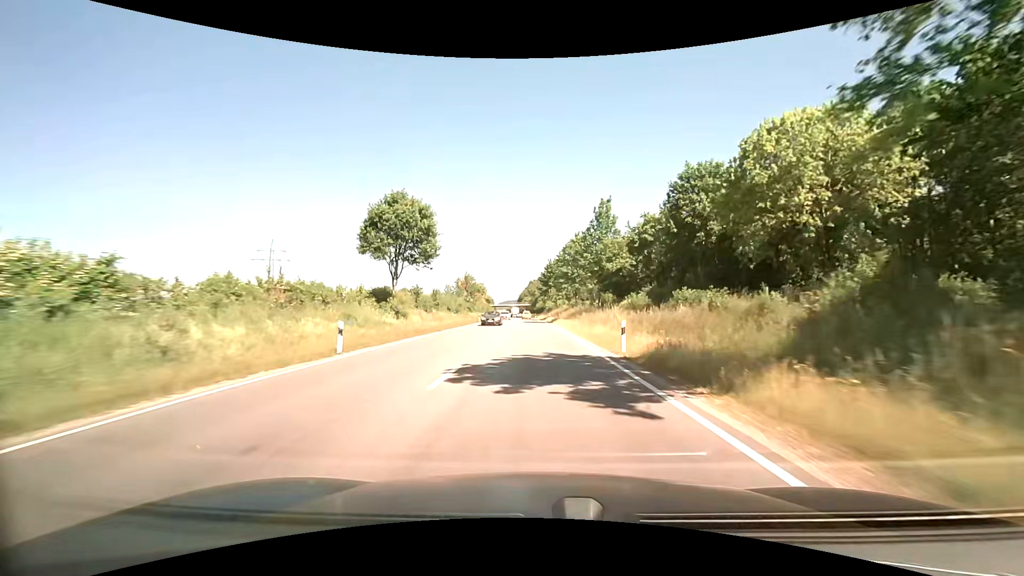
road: primary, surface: asphalt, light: Day
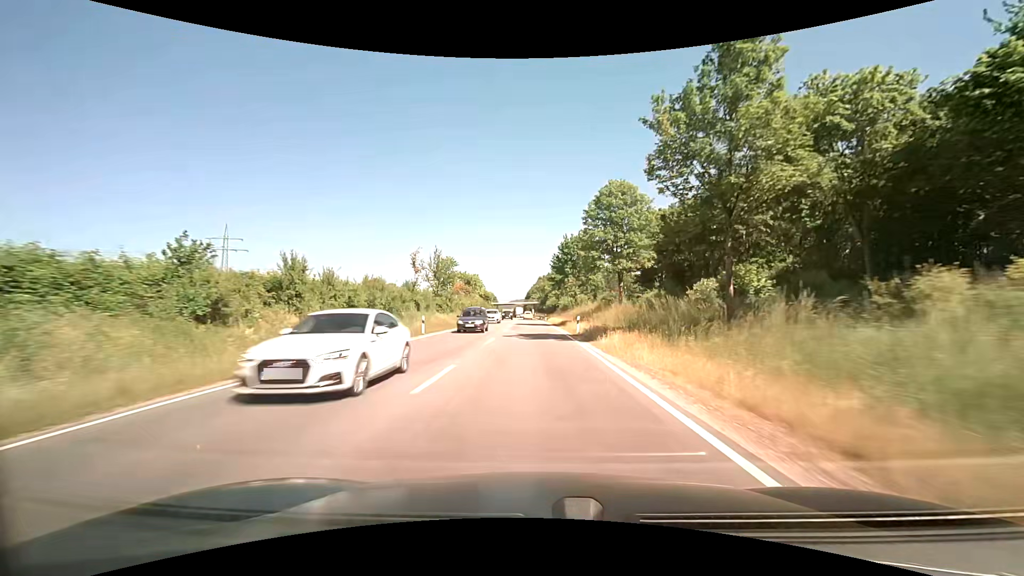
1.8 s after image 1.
(-0.3, +36.8) m; 0°
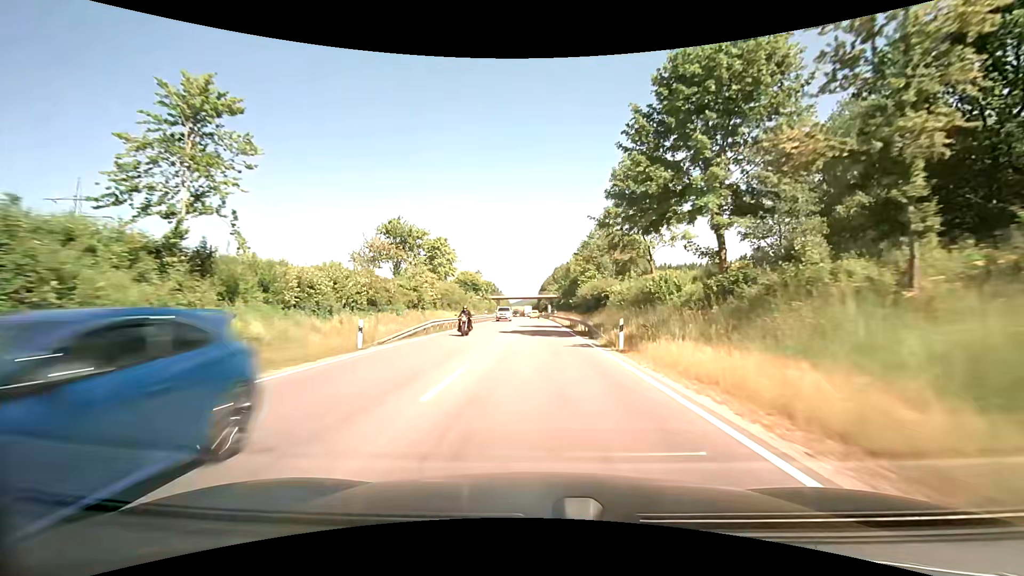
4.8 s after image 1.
(-1.0, +61.1) m; -1°
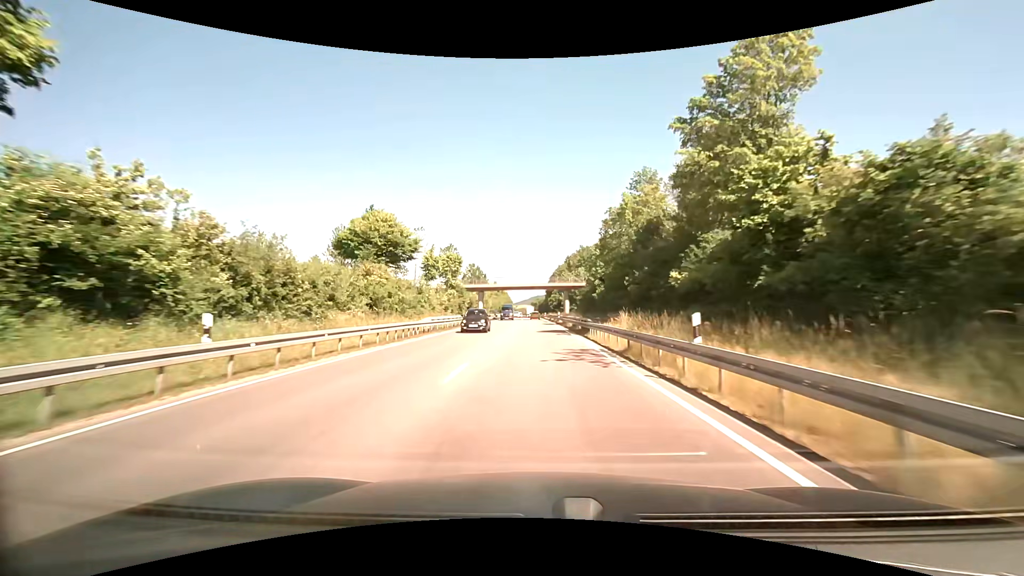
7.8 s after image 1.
(-0.1, +58.6) m; 0°
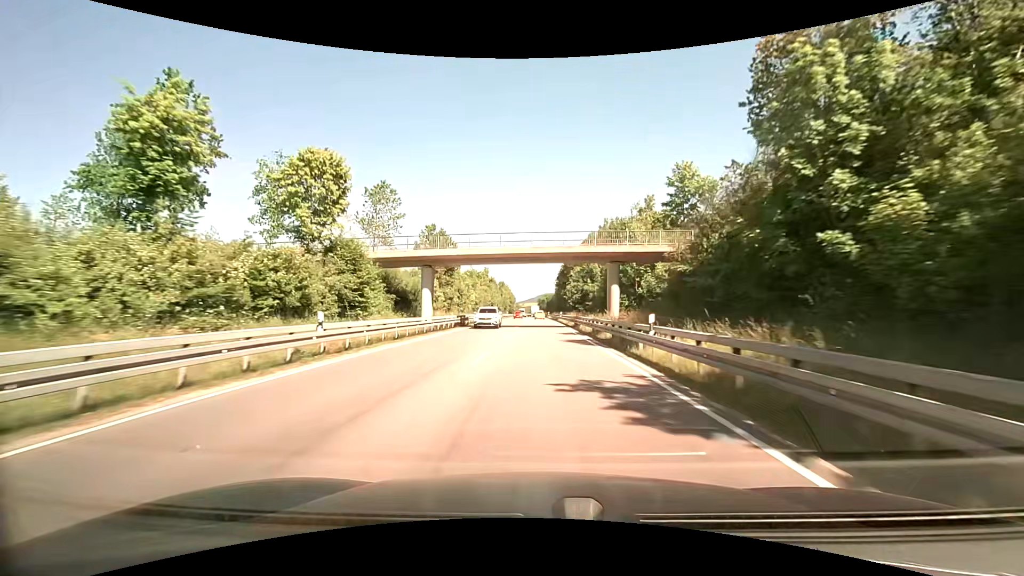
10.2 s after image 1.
(+0.1, +45.7) m; 0°
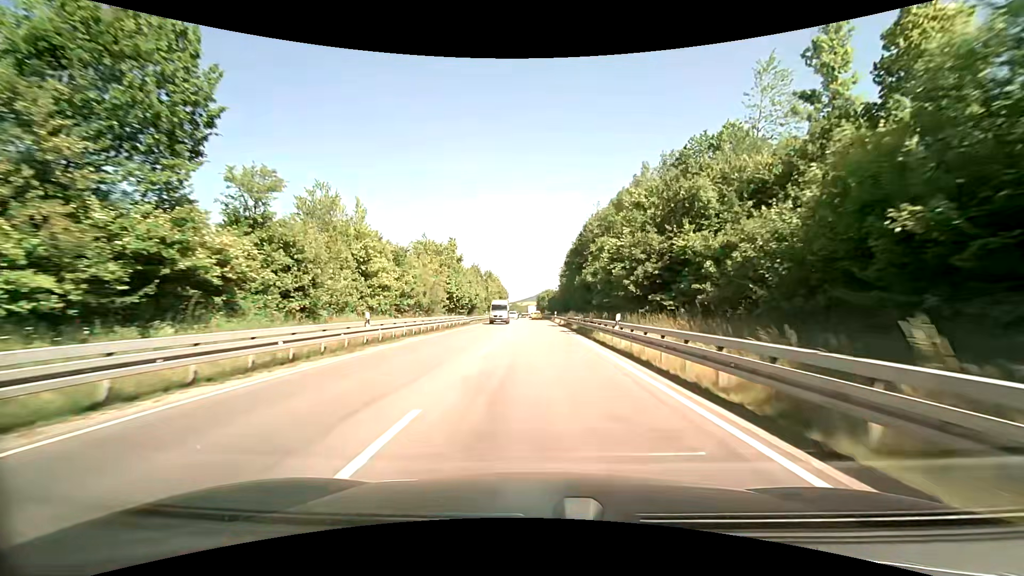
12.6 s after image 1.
(-1.5, +45.6) m; -2°
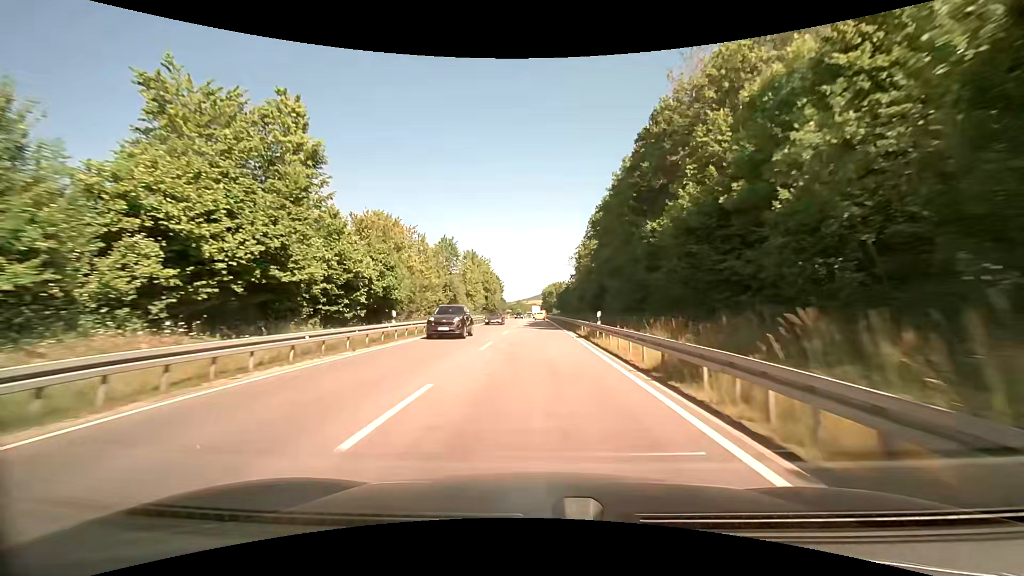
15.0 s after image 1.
(-0.4, +46.2) m; -2°
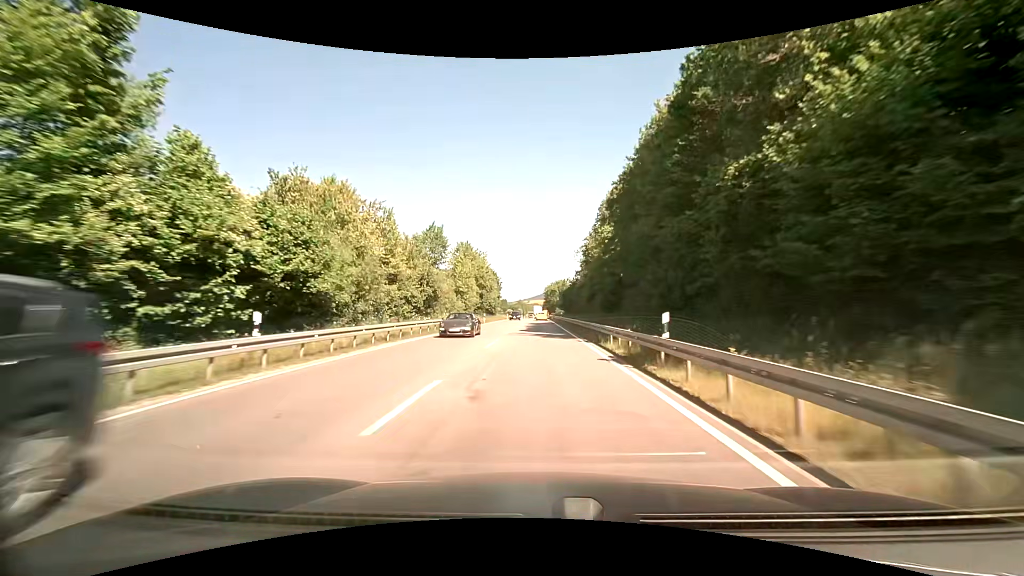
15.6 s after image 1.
(0.0, +11.6) m; 0°
(0, +10) (0, +20) (0, +30) (0, +40) (+1, +50) (+1, +60) (+1, +70) (+1, +80) (+1, +90) (+1, +100) m
